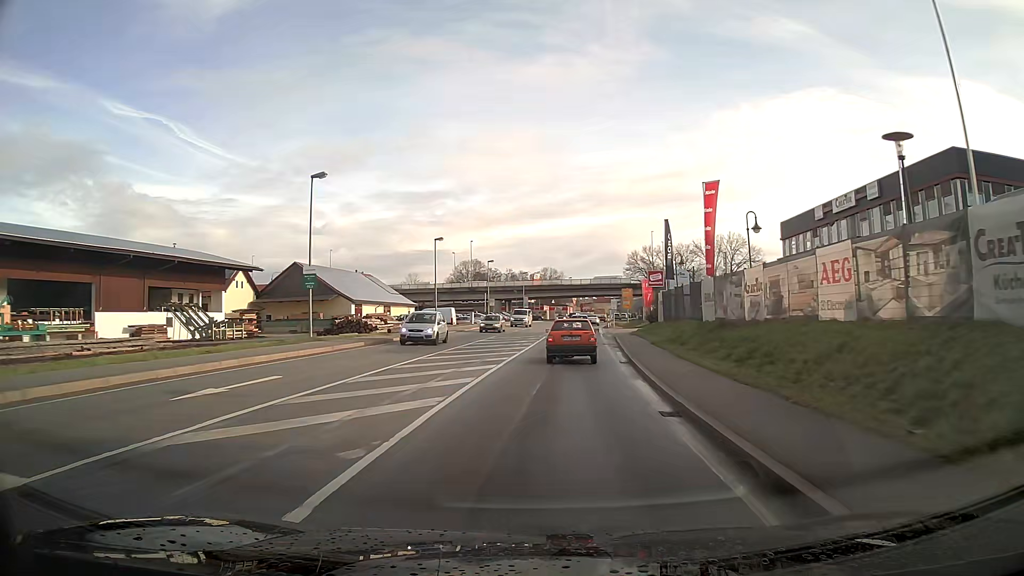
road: primary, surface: asphalt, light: Day
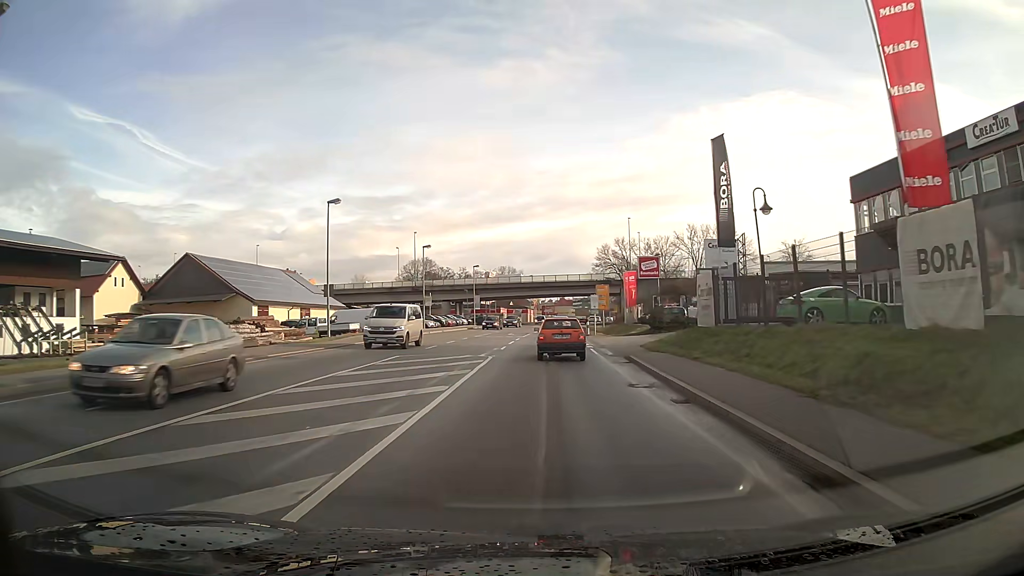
(+0.6, +21.7) m; +3°
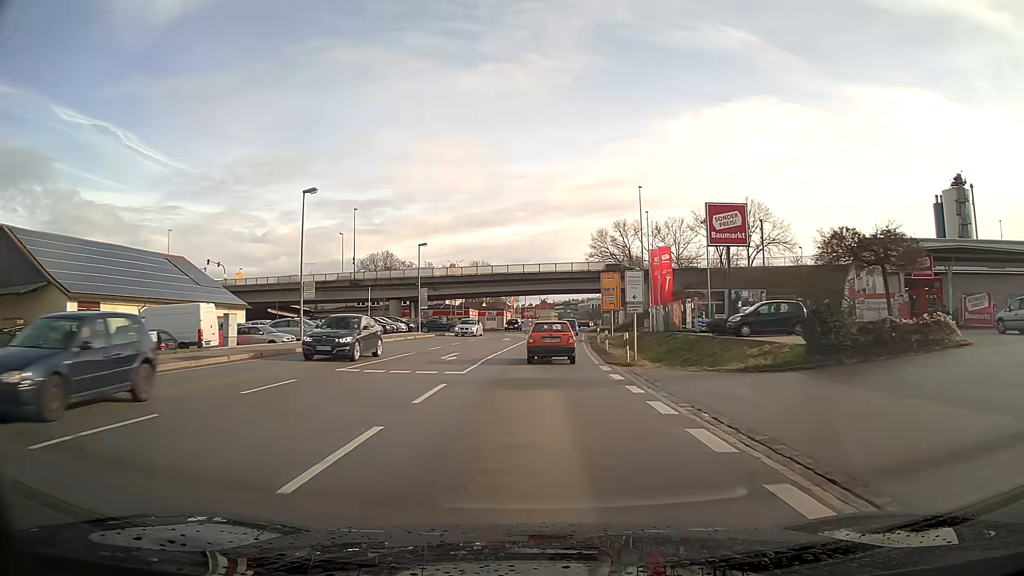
(+0.4, +30.0) m; +2°
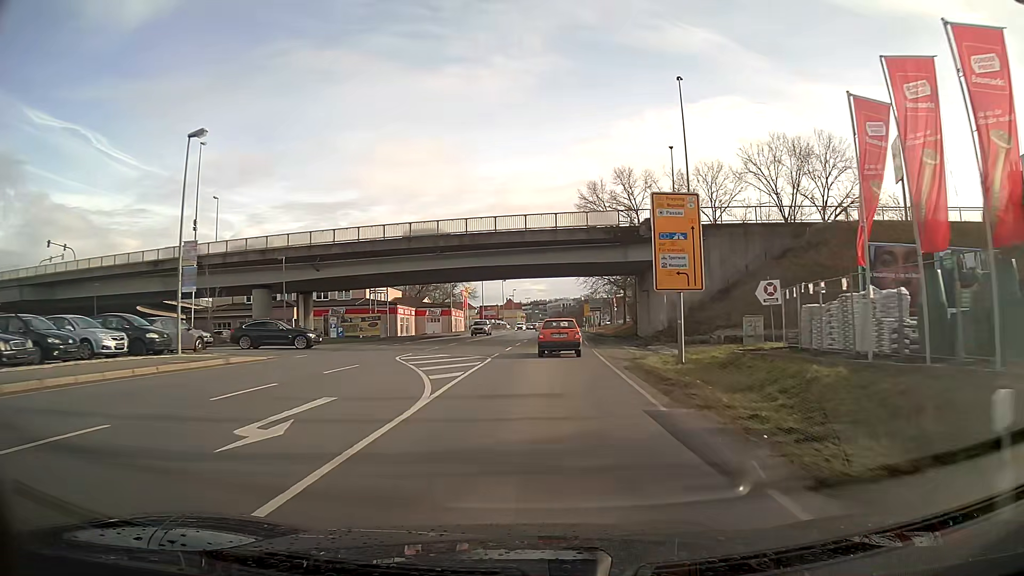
(+0.9, +38.6) m; +3°
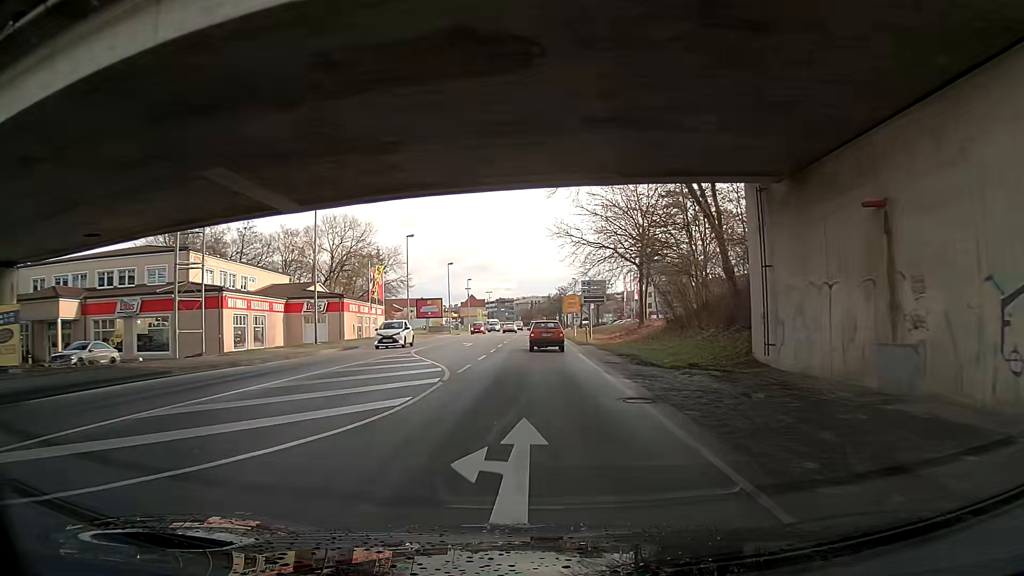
(+1.1, +40.0) m; +2°
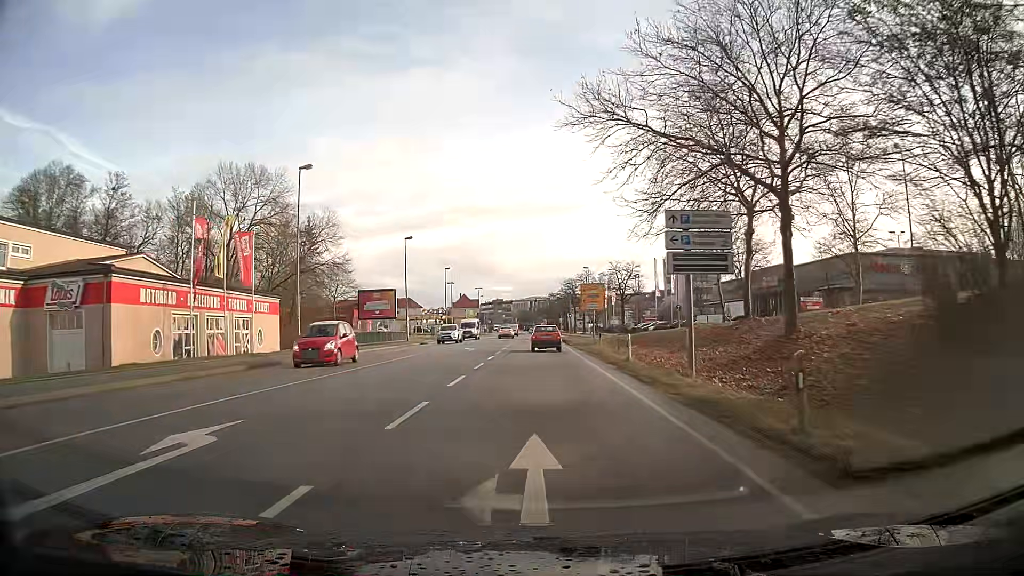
(+0.1, +32.9) m; 0°
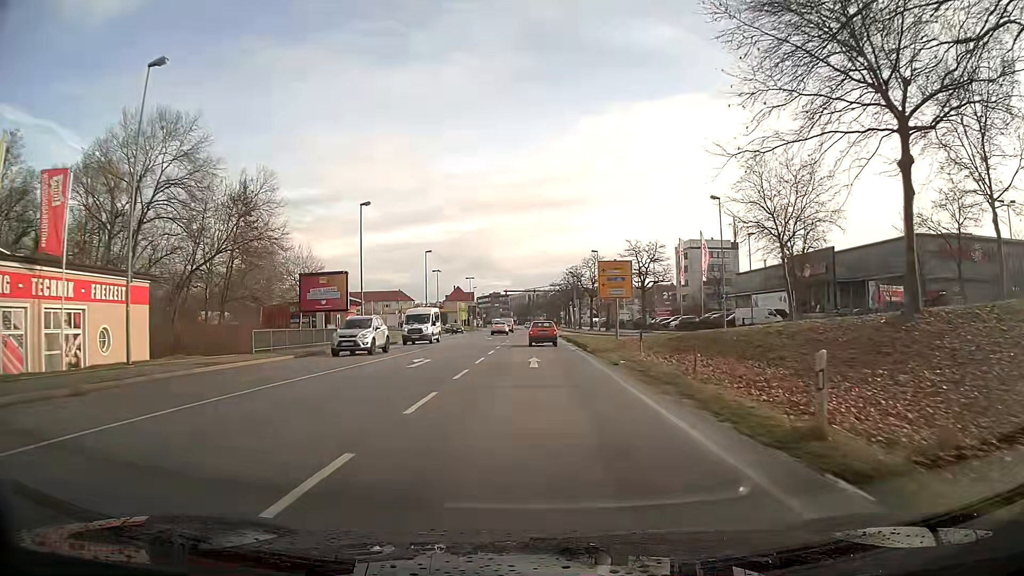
(0.0, +16.8) m; 0°
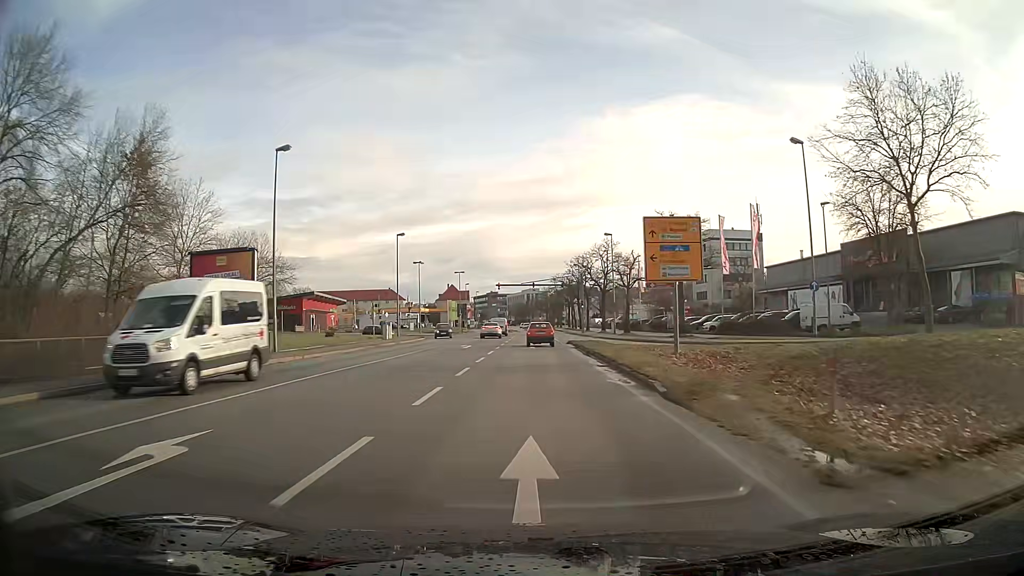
(0.0, +17.0) m; 0°
